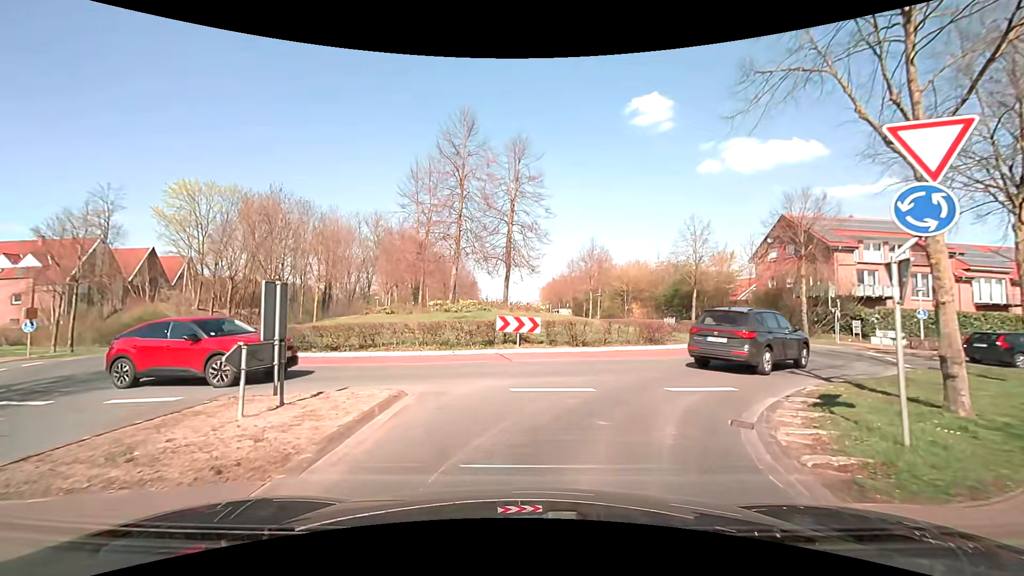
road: primary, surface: asphalt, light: Day
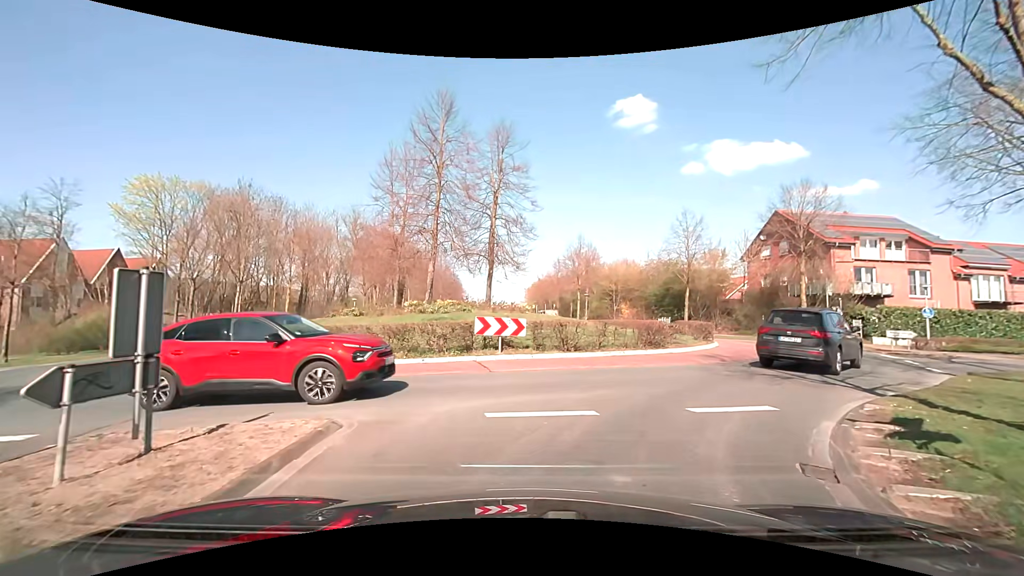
(0.0, +2.3) m; +2°
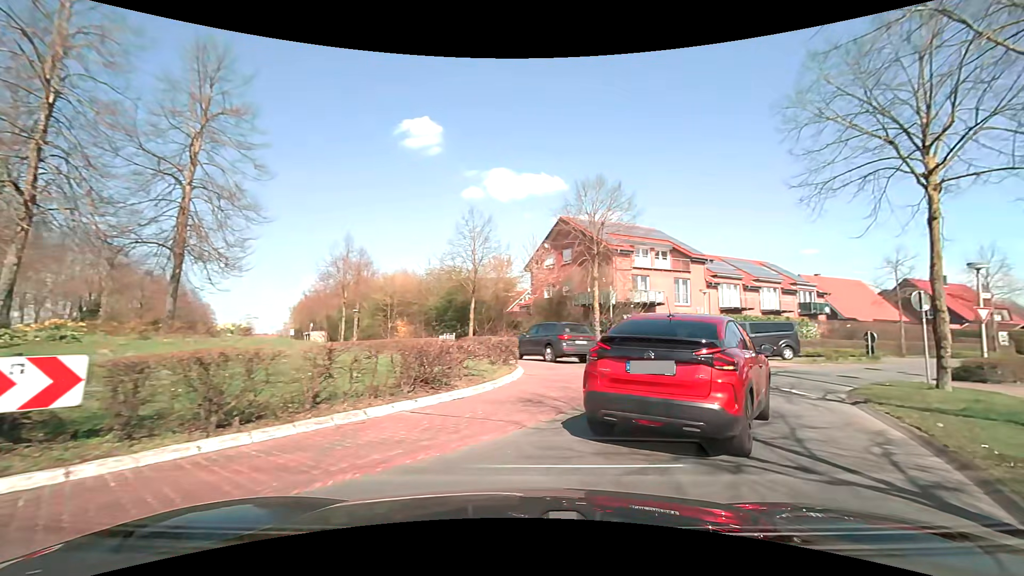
(+1.3, +8.3) m; +23°
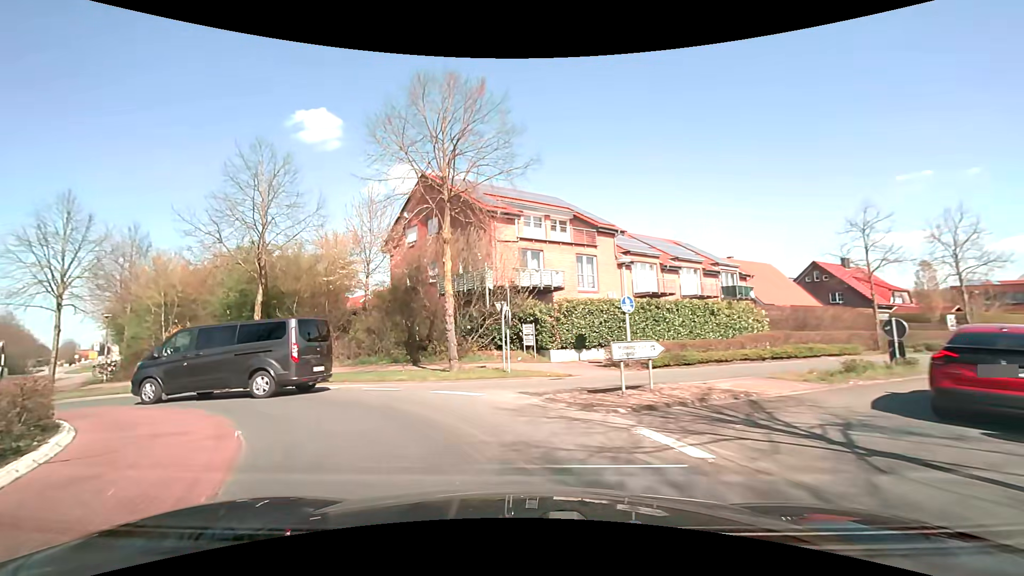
(+3.6, +12.4) m; +13°
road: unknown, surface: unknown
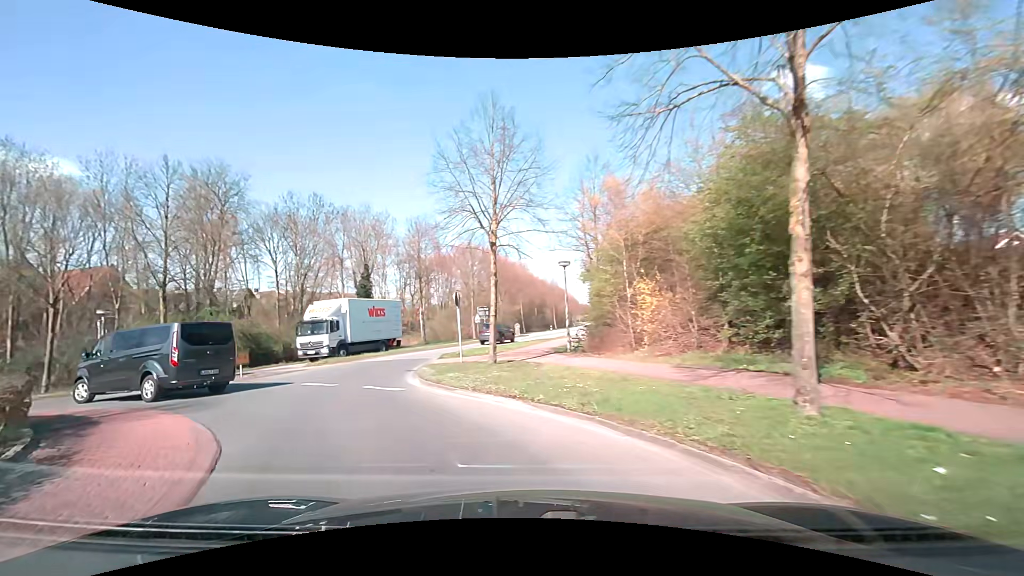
(-6.7, +14.5) m; -52°
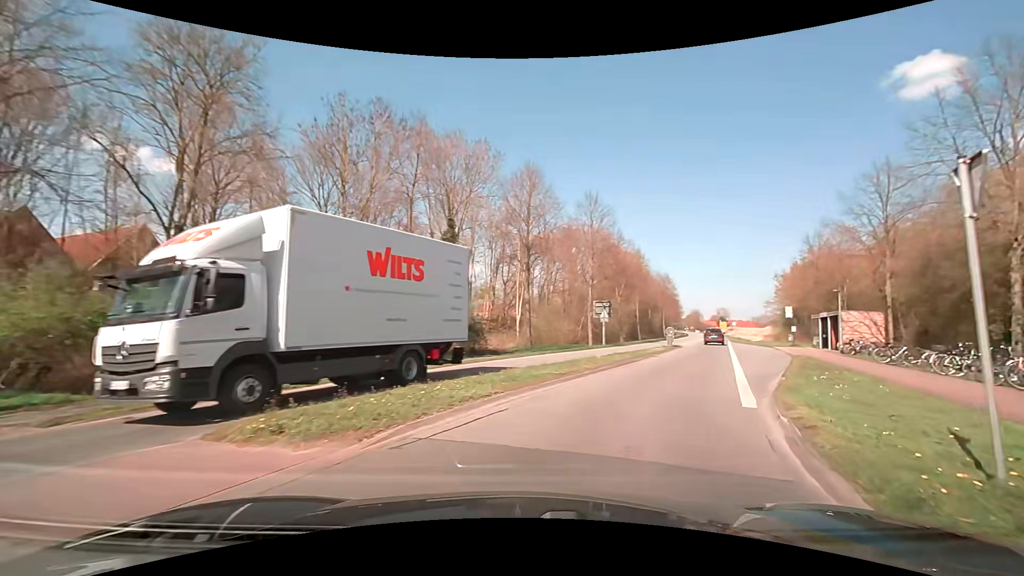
(-6.3, +19.5) m; -11°
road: primary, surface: asphalt
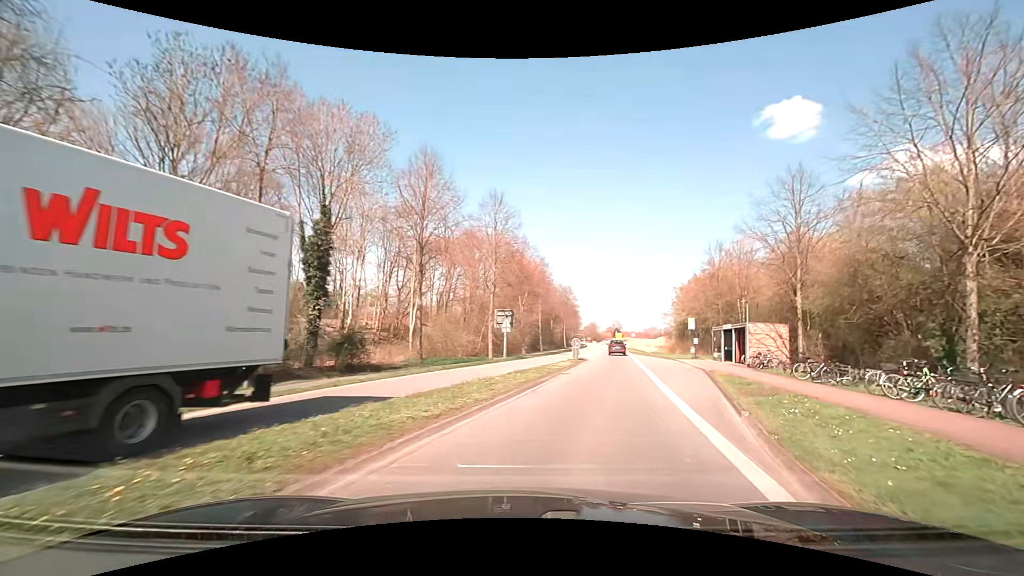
(+0.5, +4.9) m; +11°
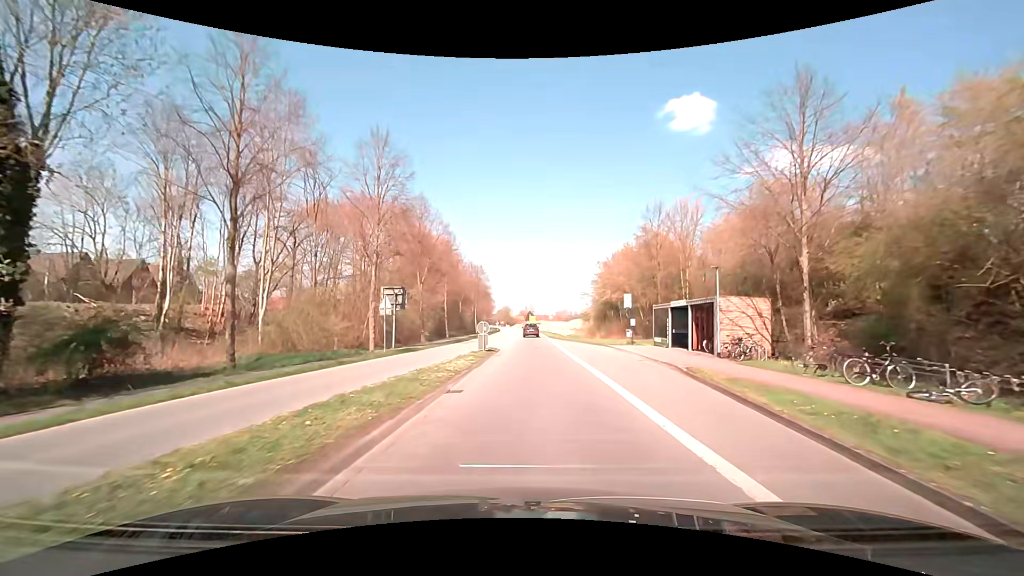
(+1.3, +10.9) m; +11°
(0, +10) (0, +20) (+1, +30) (+1, +40) (+1, +50) (+1, +60) (+1, +70) (+1, +80) (+1, +90) (+1, +100) m
